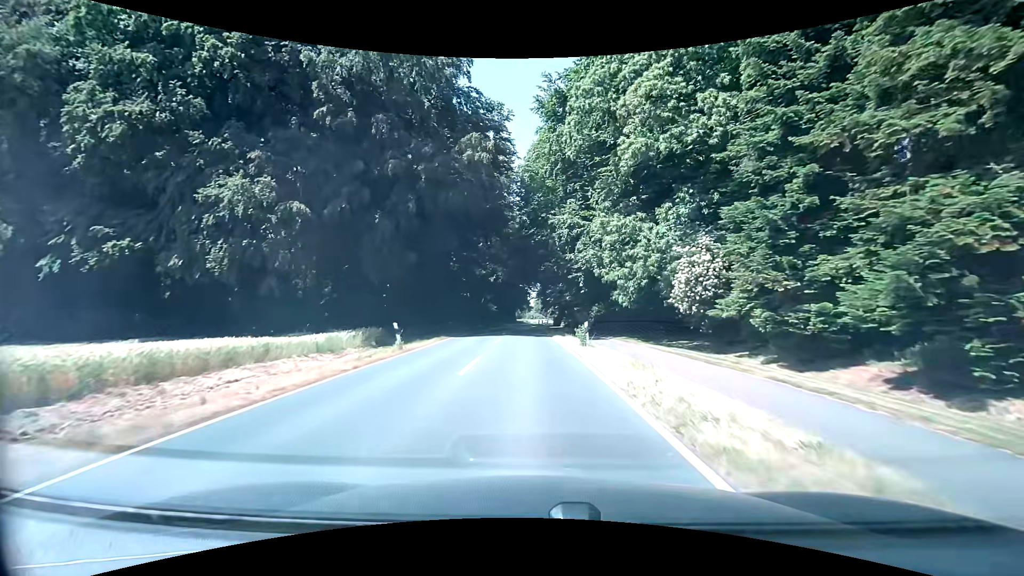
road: secondary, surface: asphalt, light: Day
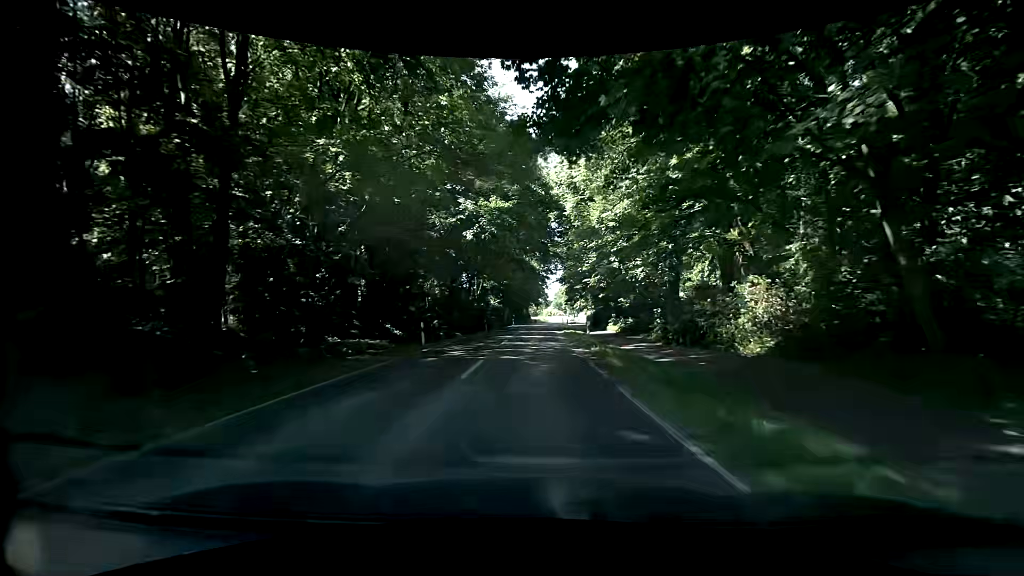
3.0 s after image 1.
(-1.1, +37.1) m; -4°
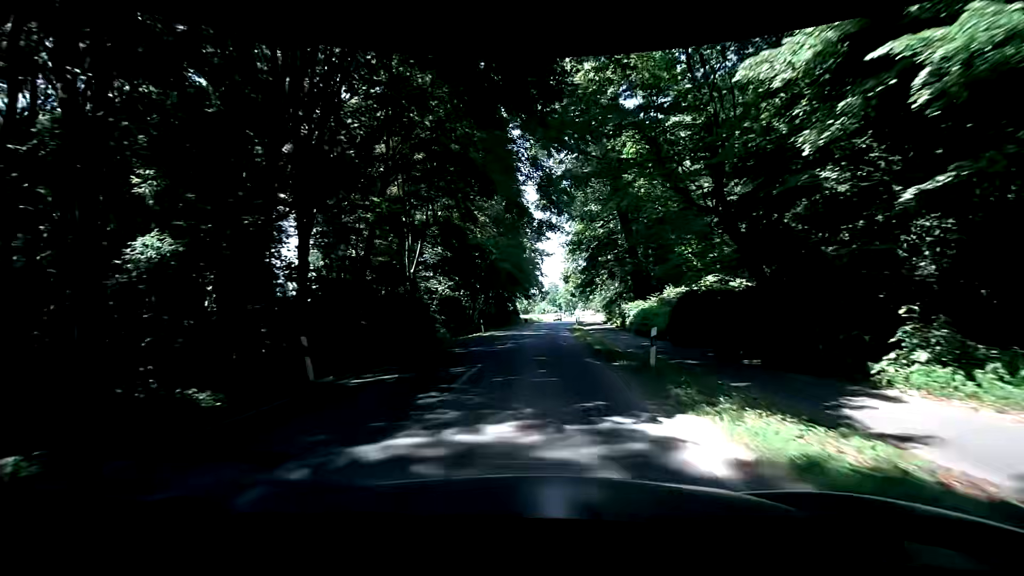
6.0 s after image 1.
(+0.8, +37.6) m; +1°
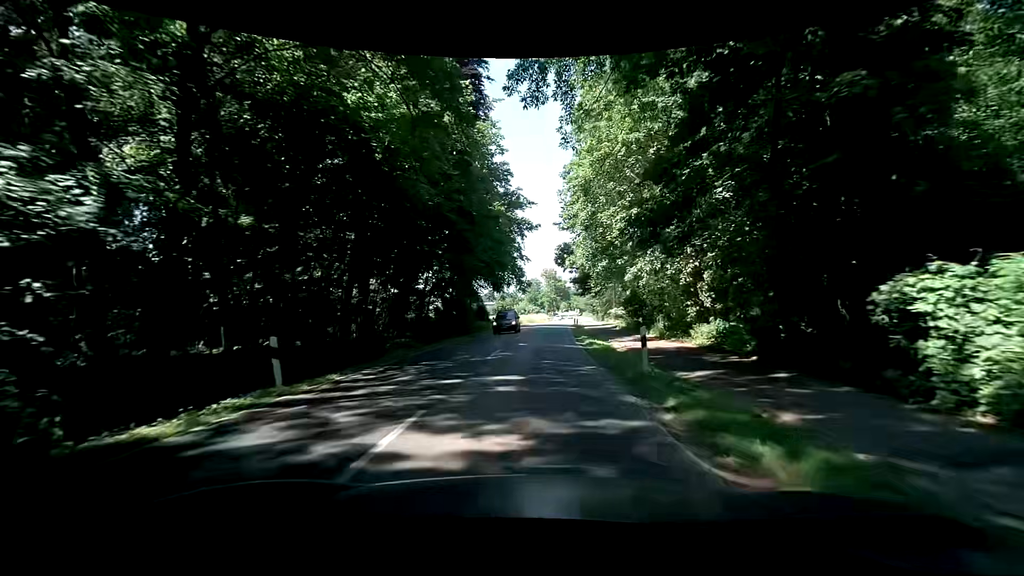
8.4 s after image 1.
(+1.1, +30.7) m; +3°
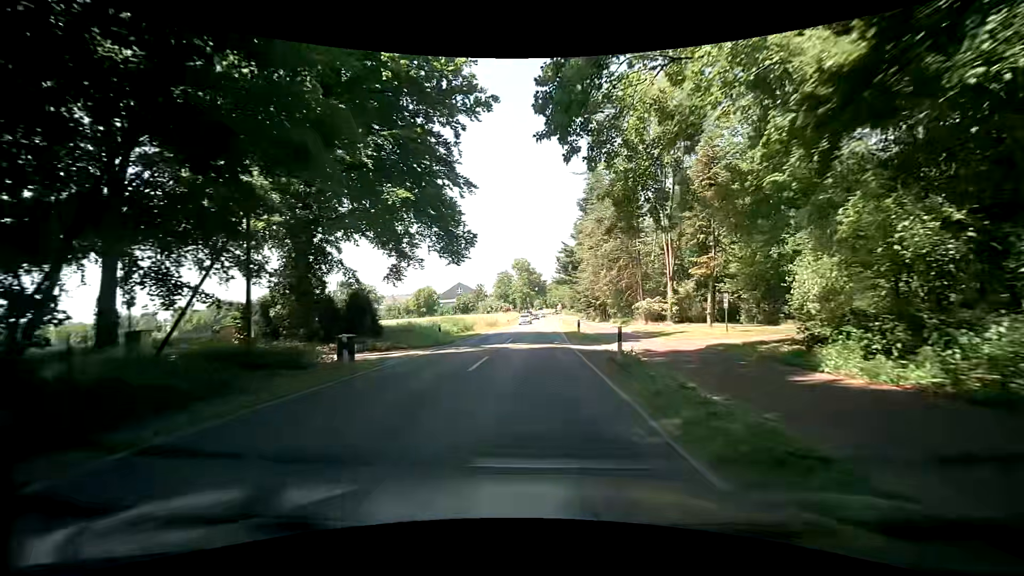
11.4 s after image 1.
(+1.1, +39.3) m; +3°
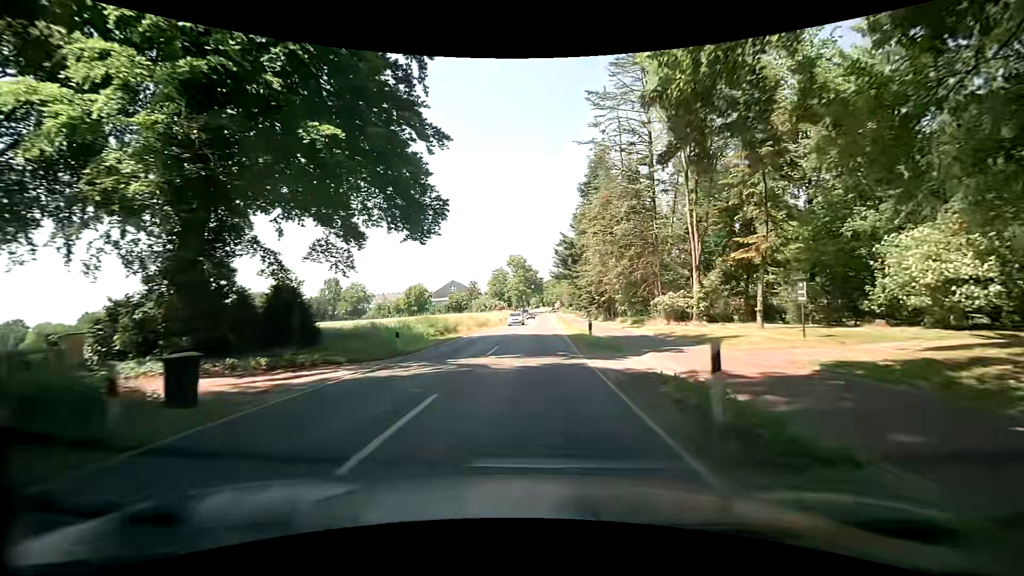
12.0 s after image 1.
(0.0, +8.0) m; 0°
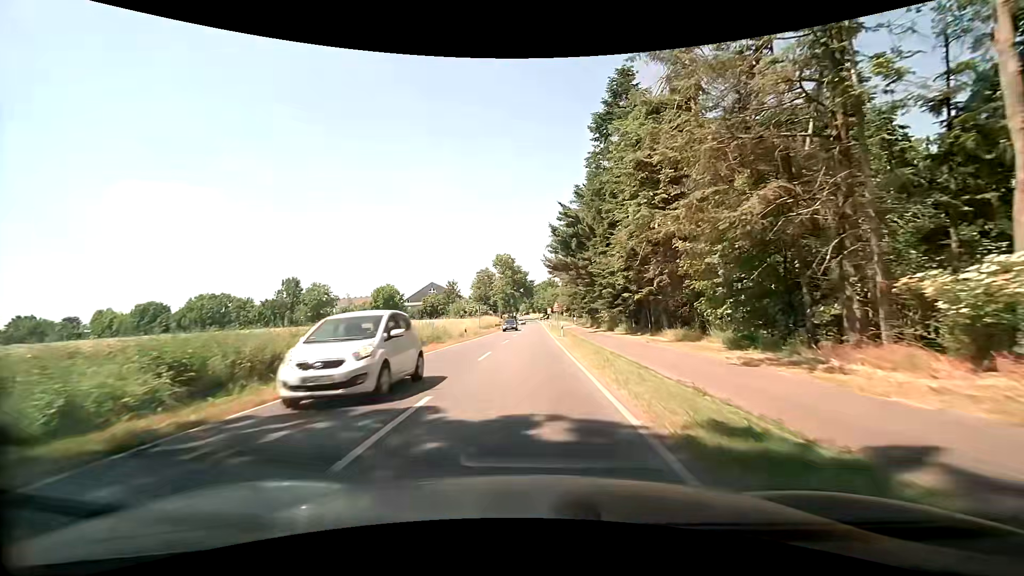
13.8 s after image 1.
(+0.3, +24.2) m; +1°
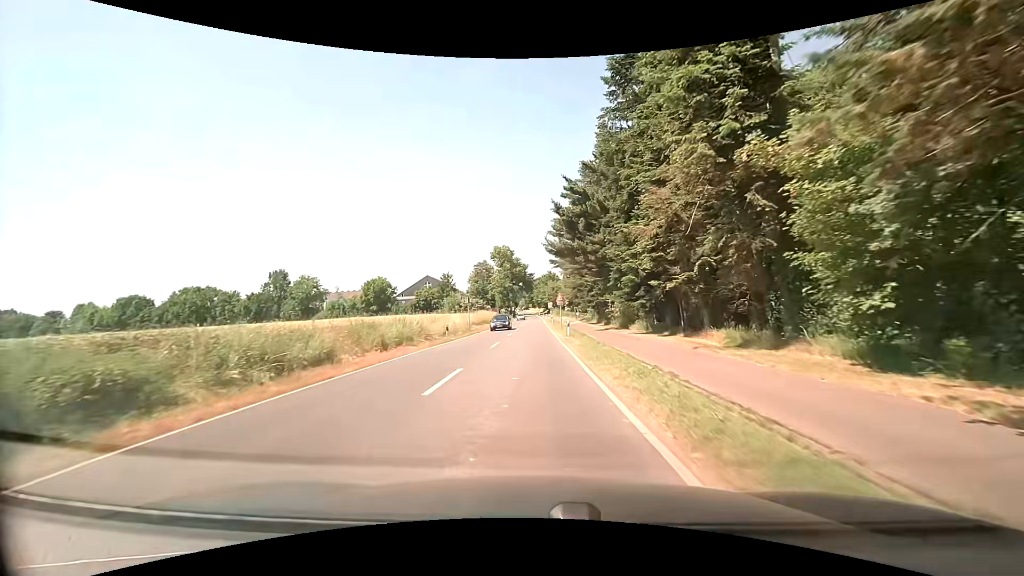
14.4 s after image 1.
(0.0, +8.1) m; 0°
(0, +10) (0, +20) (0, +30) (0, +40) (0, +50) (0, +60) (0, +70) (0, +80) (0, +90) (0, +100) m
